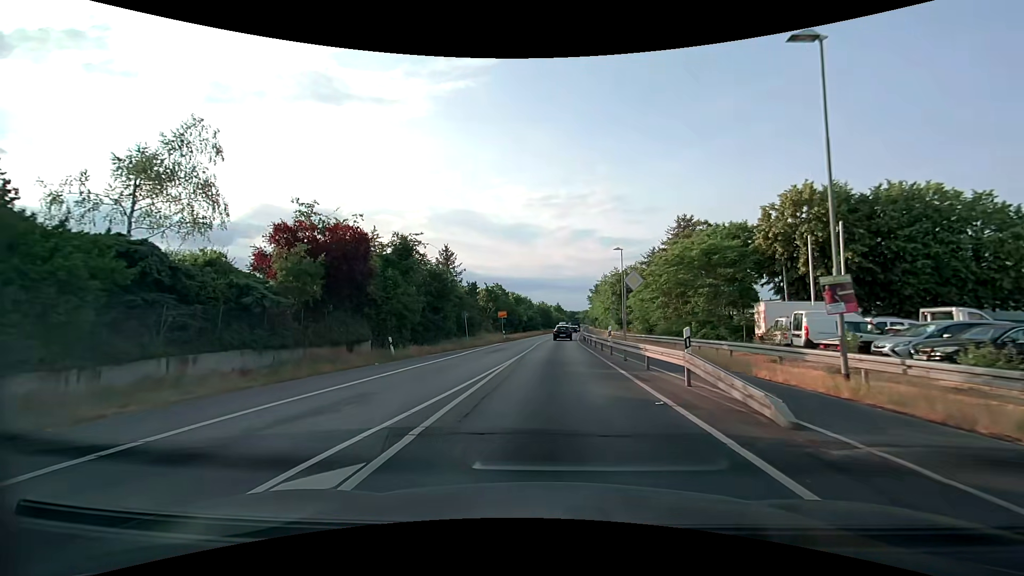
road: tertiary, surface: asphalt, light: Day
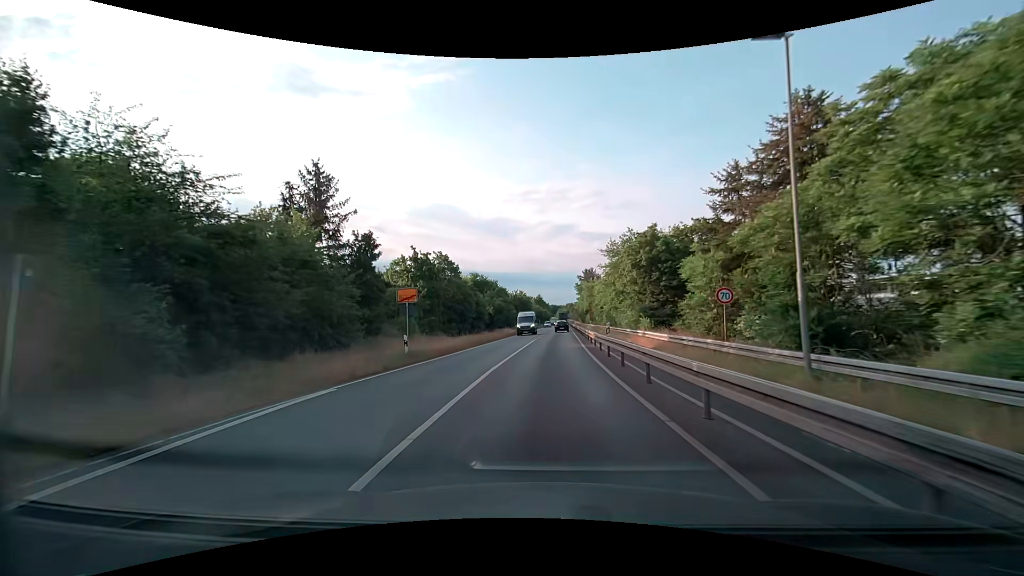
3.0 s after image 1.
(+1.1, +32.9) m; +3°
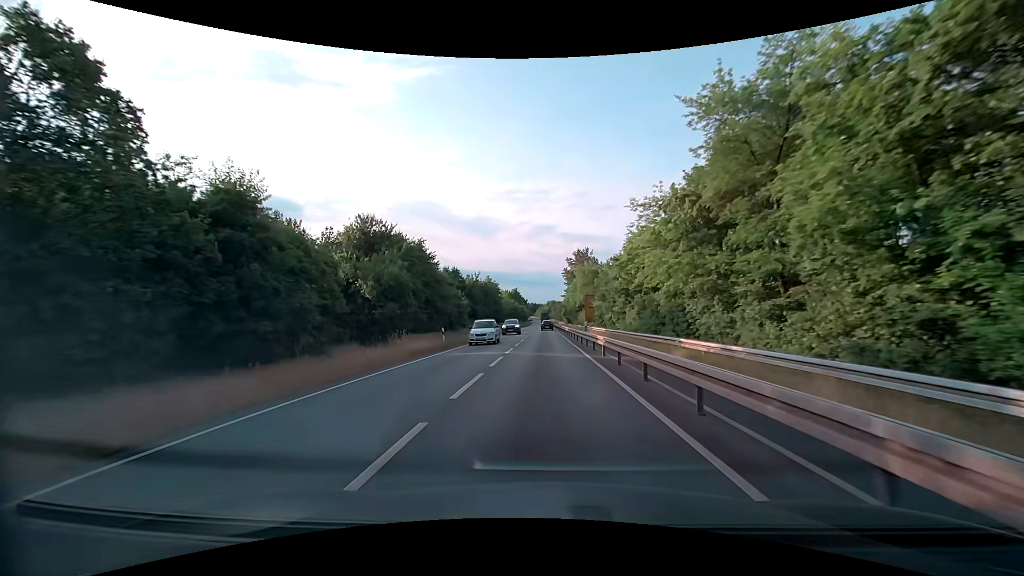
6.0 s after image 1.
(+0.9, +40.2) m; +2°
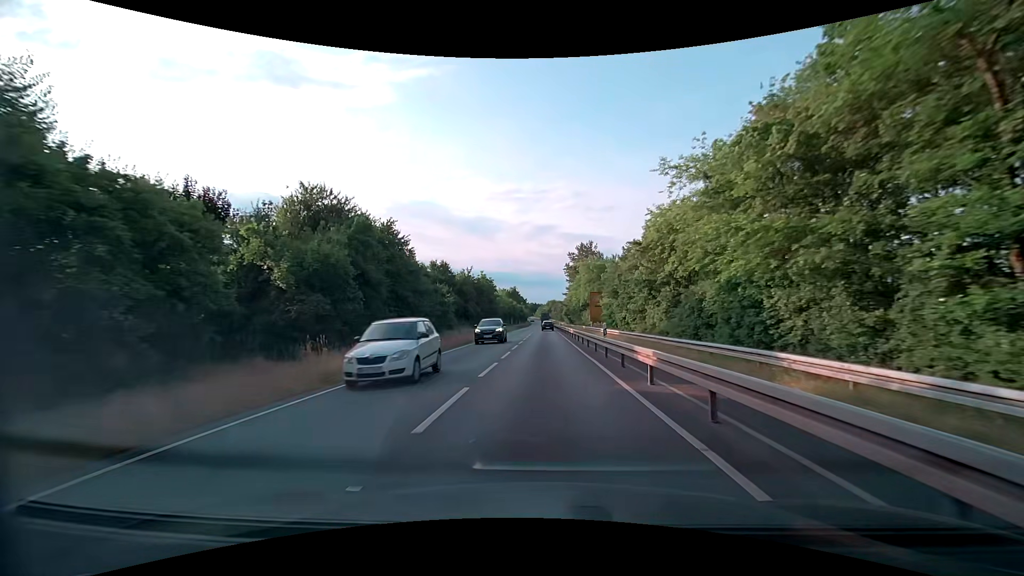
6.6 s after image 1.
(0.0, +8.6) m; 0°
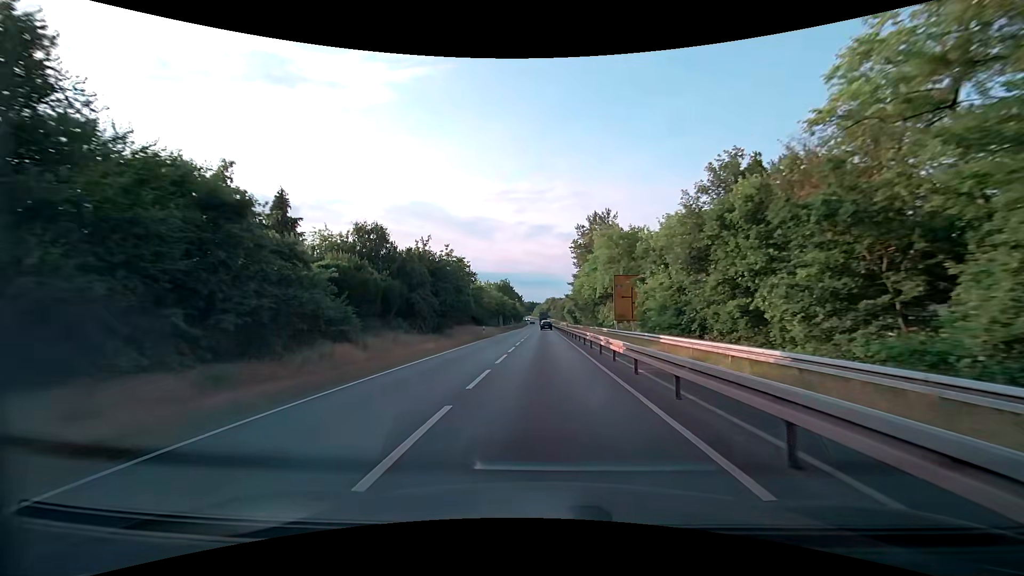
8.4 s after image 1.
(+0.3, +26.2) m; +1°
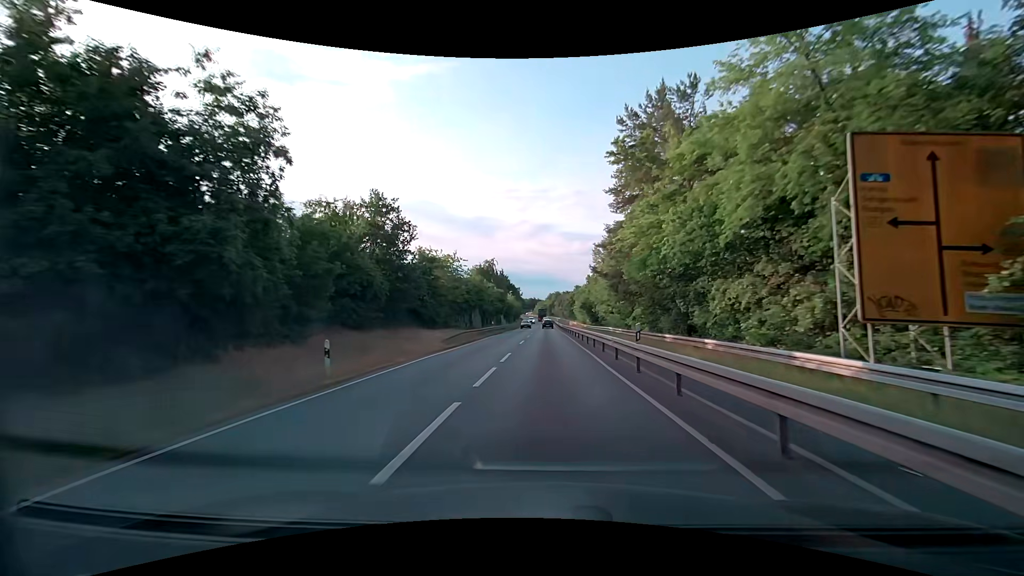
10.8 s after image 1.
(0.0, +35.9) m; 0°
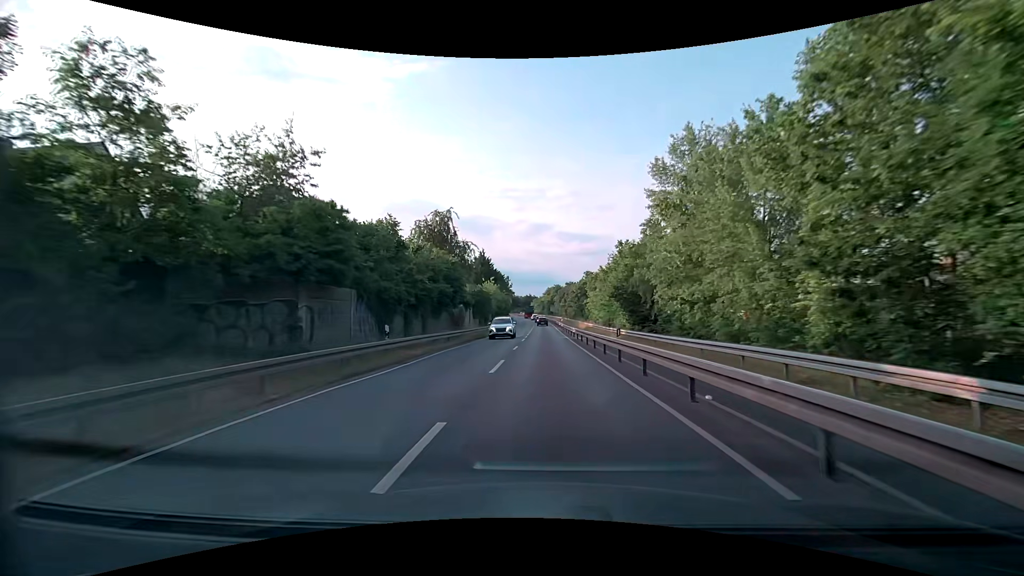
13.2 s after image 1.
(+0.2, +36.9) m; +1°
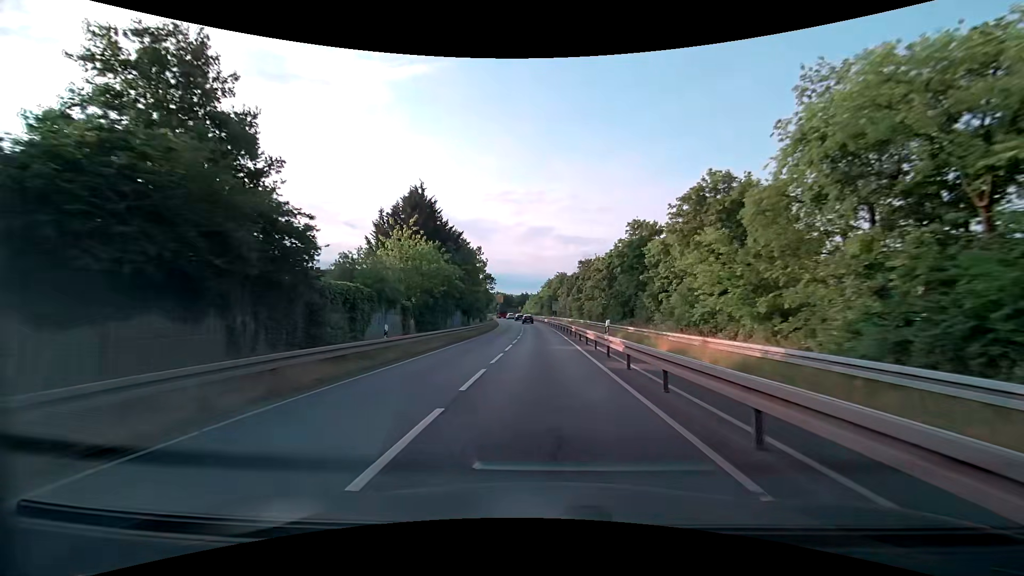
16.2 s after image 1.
(0.0, +47.4) m; 0°
(0, +10) (0, +20) (0, +30) (-1, +40) (-1, +50) (-1, +60) (-2, +70) (-2, +80) (-3, +90) (-4, +100) m
